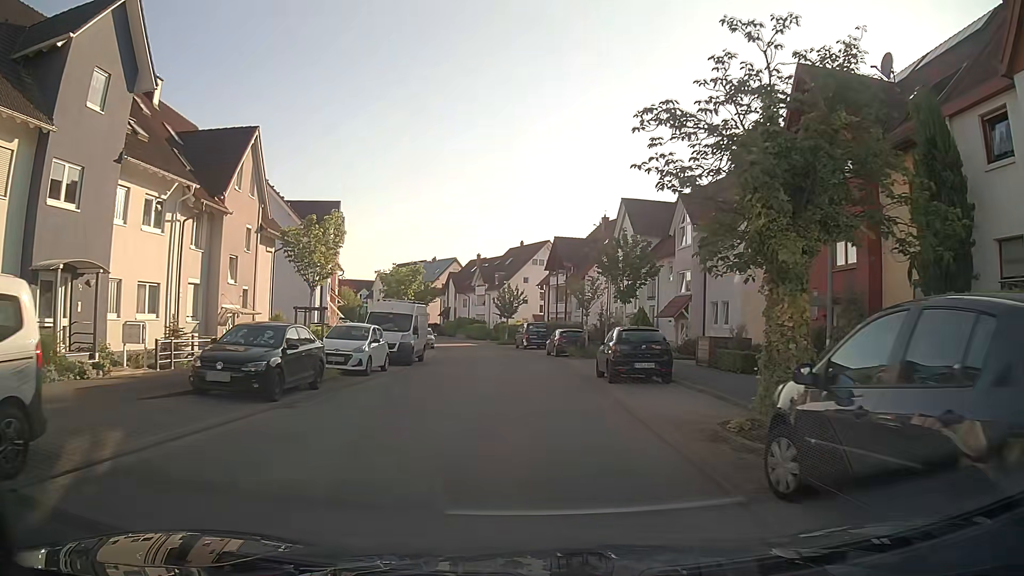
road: residential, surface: asphalt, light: Day
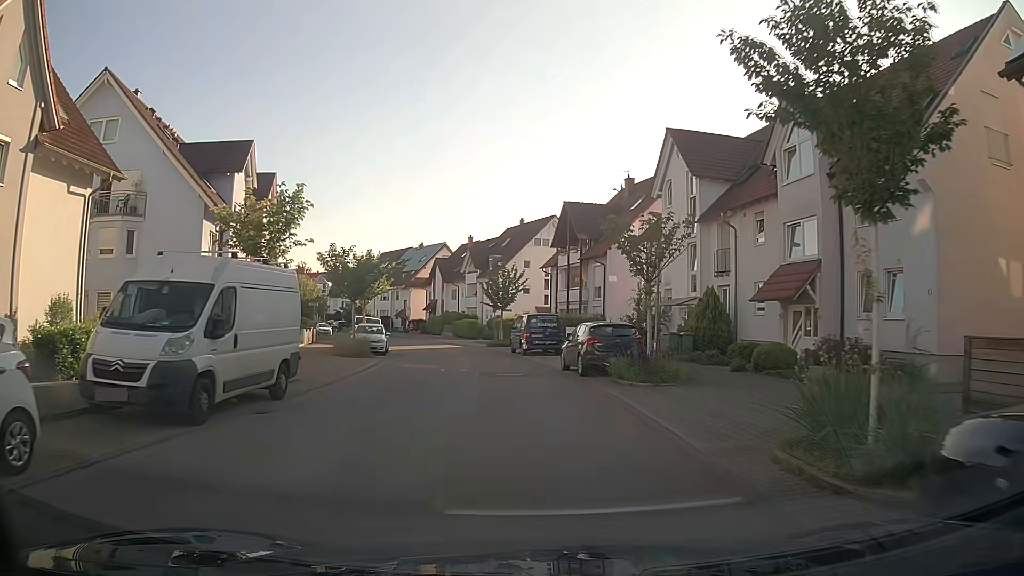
(-0.1, +17.1) m; -1°
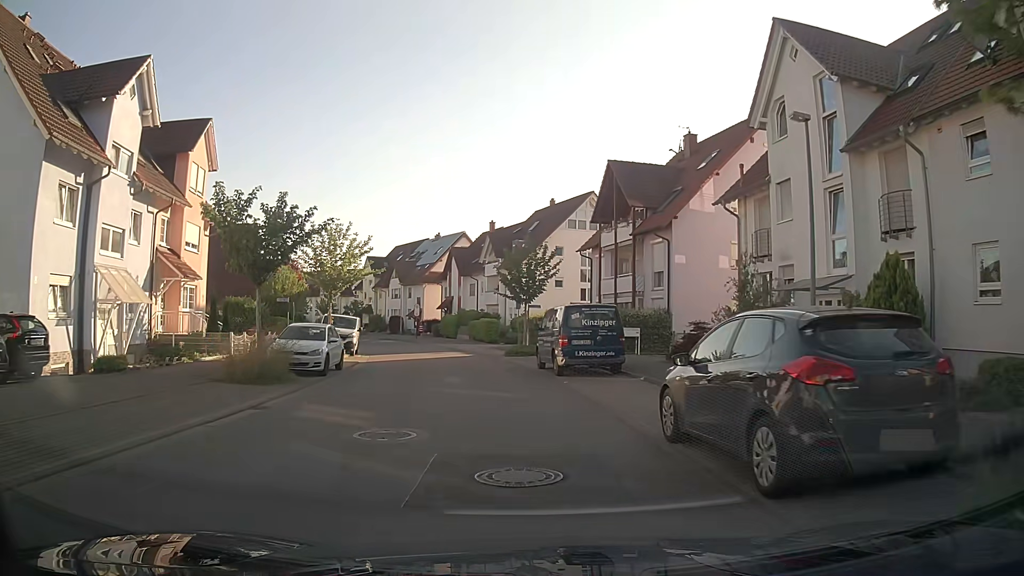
(0.0, +13.2) m; -2°
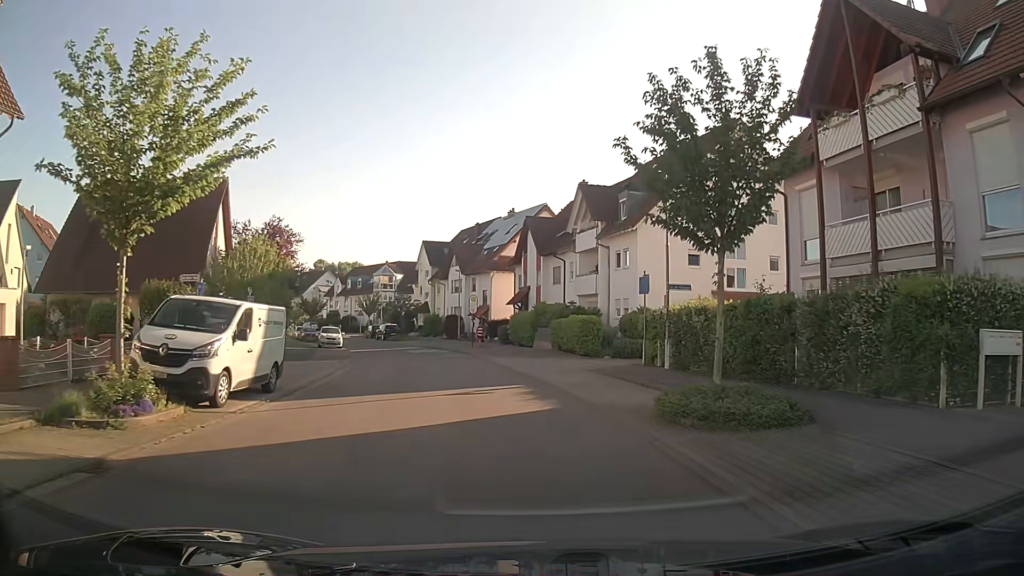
(-1.6, +21.8) m; -7°
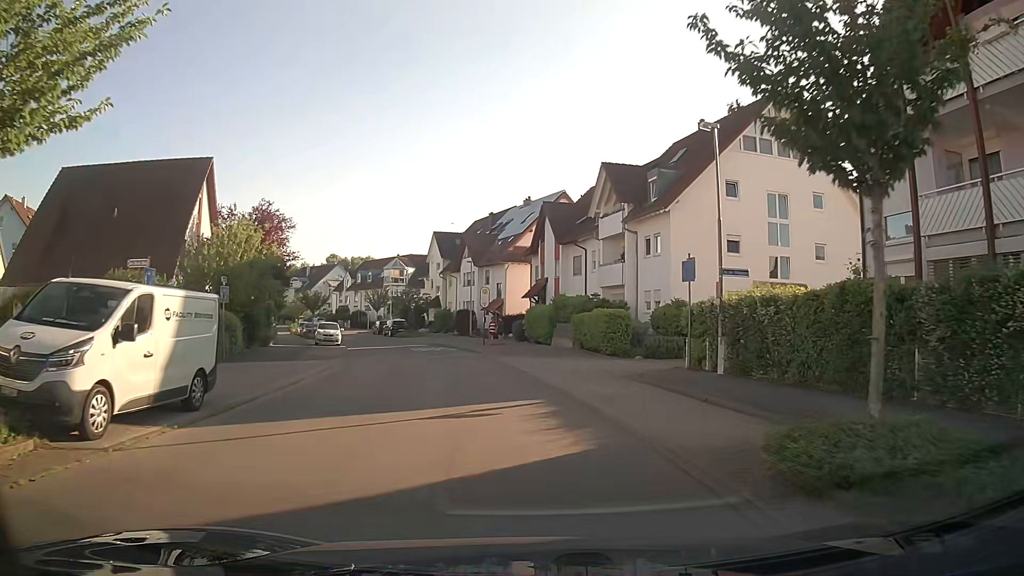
(0.0, +4.4) m; -1°
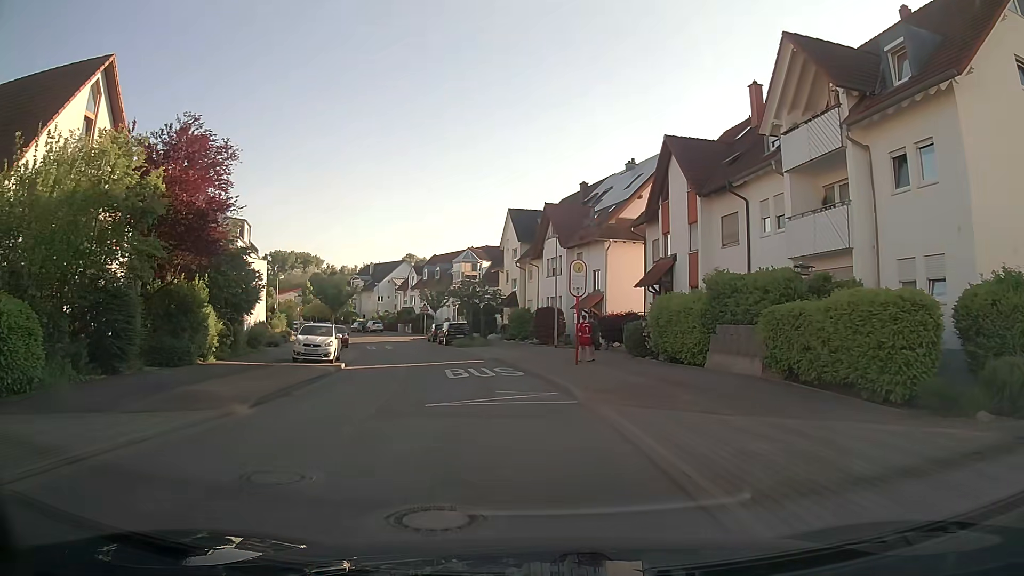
(-1.1, +17.5) m; -7°
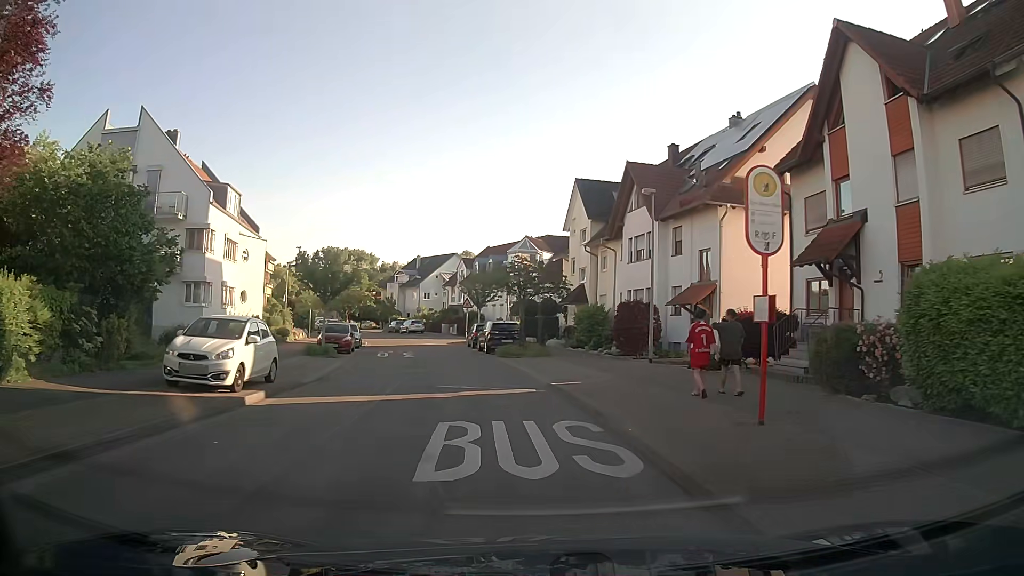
(-0.8, +13.1) m; -6°
